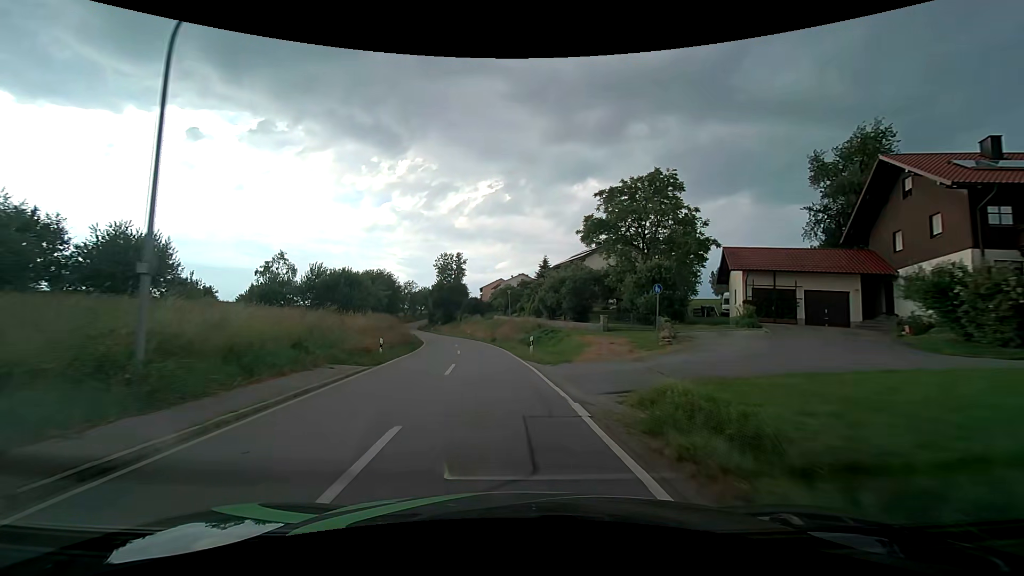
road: tertiary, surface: asphalt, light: Day
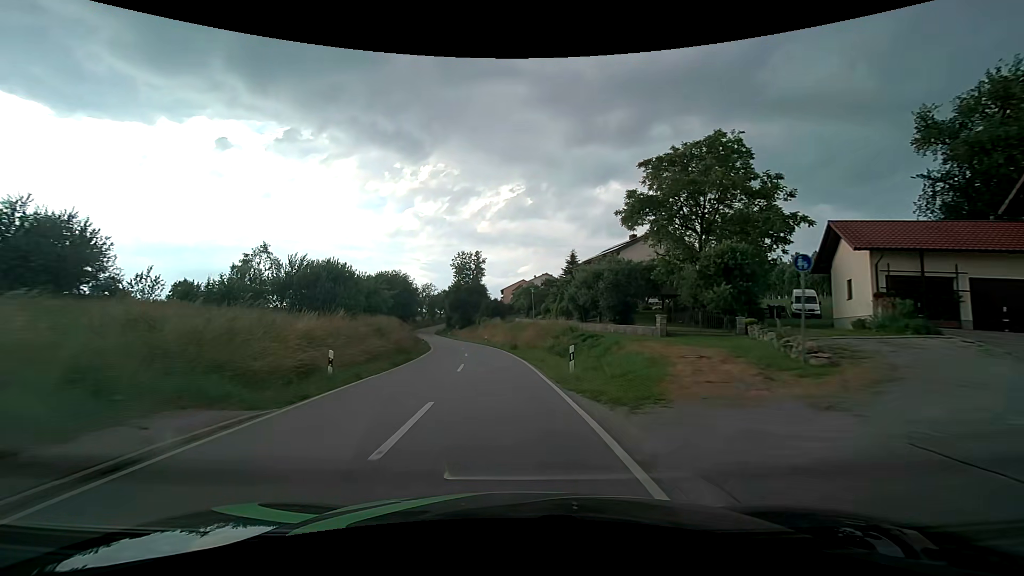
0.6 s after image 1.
(-0.2, +9.1) m; -3°
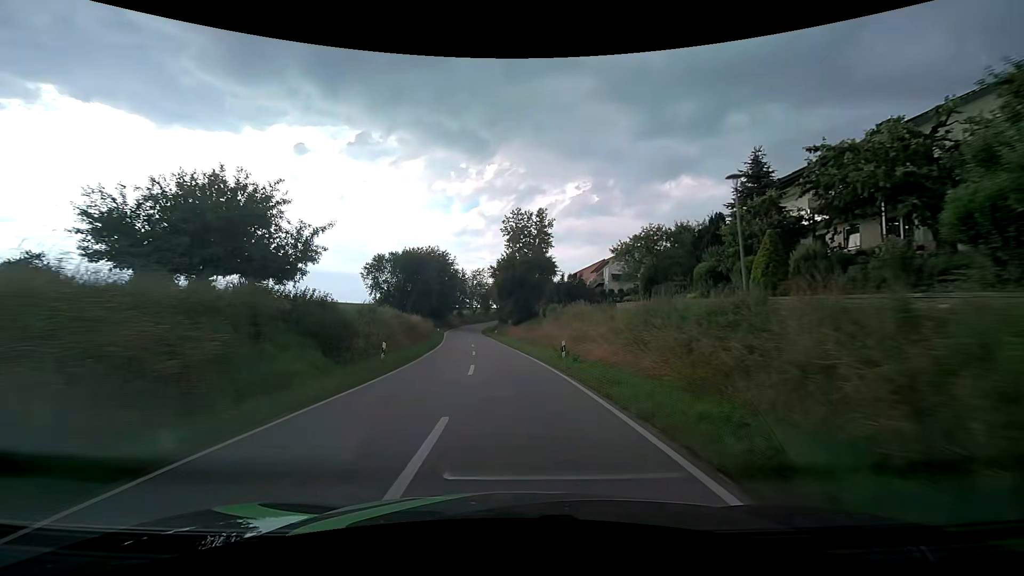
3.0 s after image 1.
(-2.7, +37.7) m; -7°
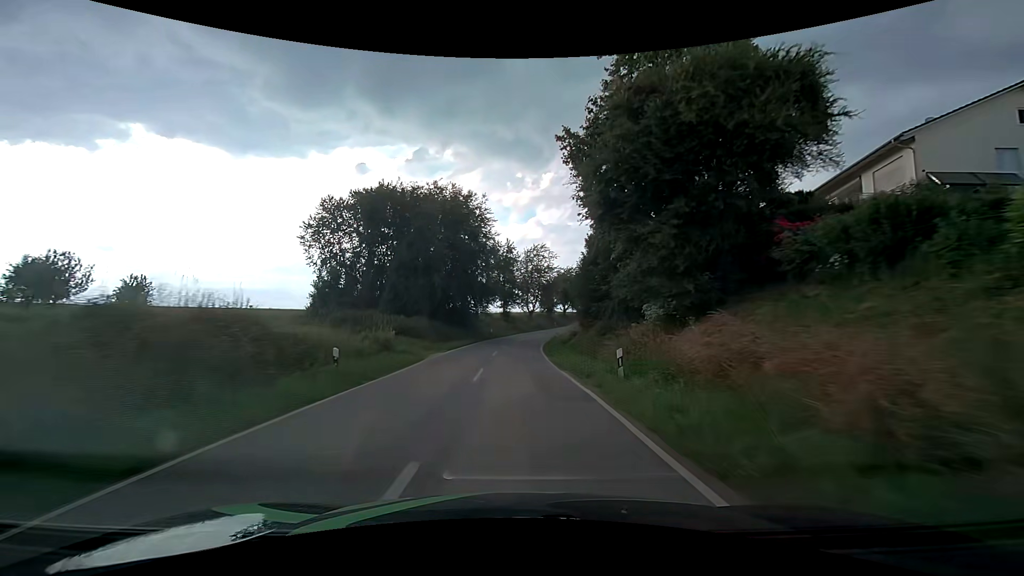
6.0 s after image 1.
(-3.5, +50.1) m; -7°
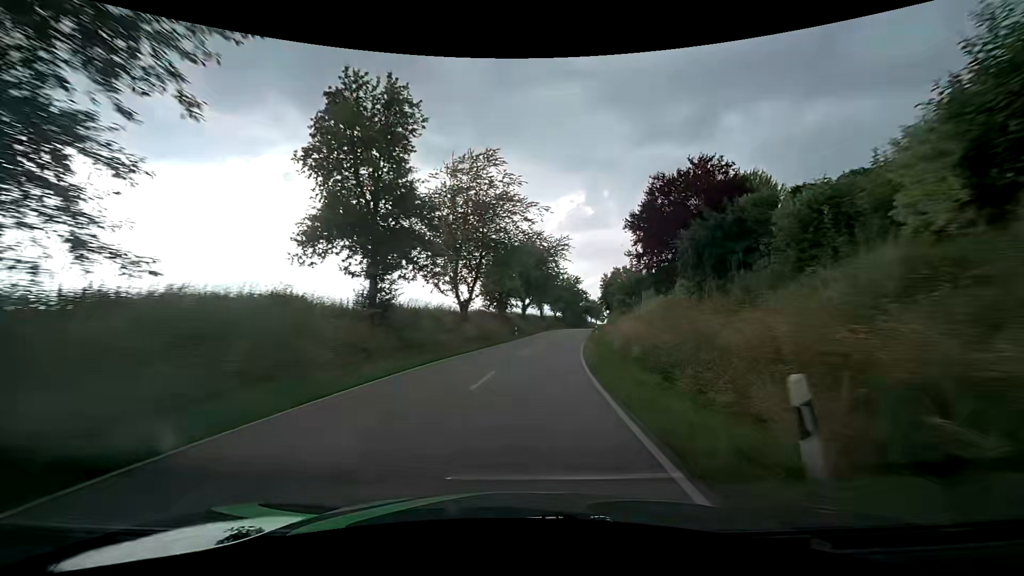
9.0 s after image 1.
(+0.9, +49.5) m; +6°
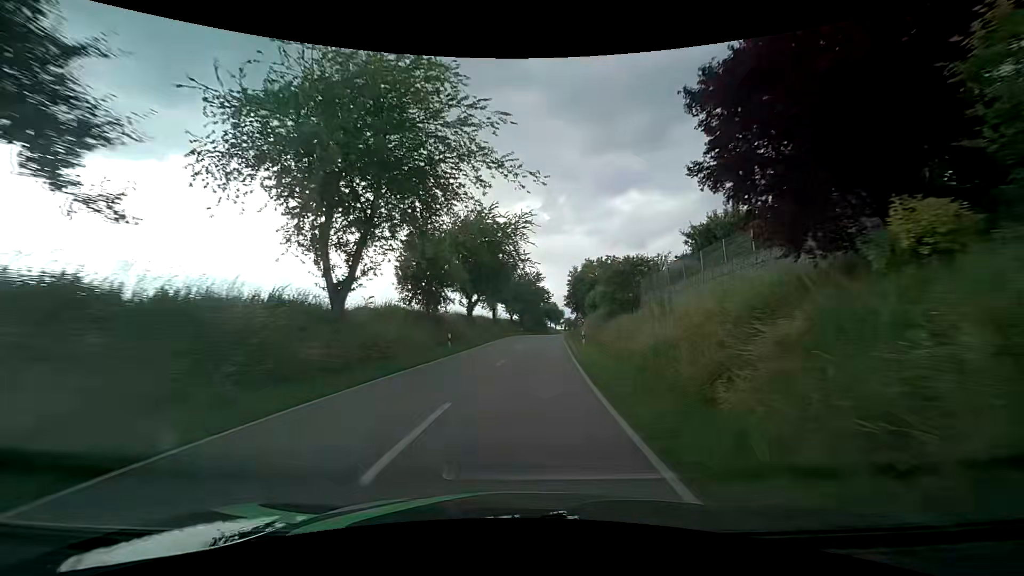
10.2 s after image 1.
(+1.0, +17.8) m; +5°
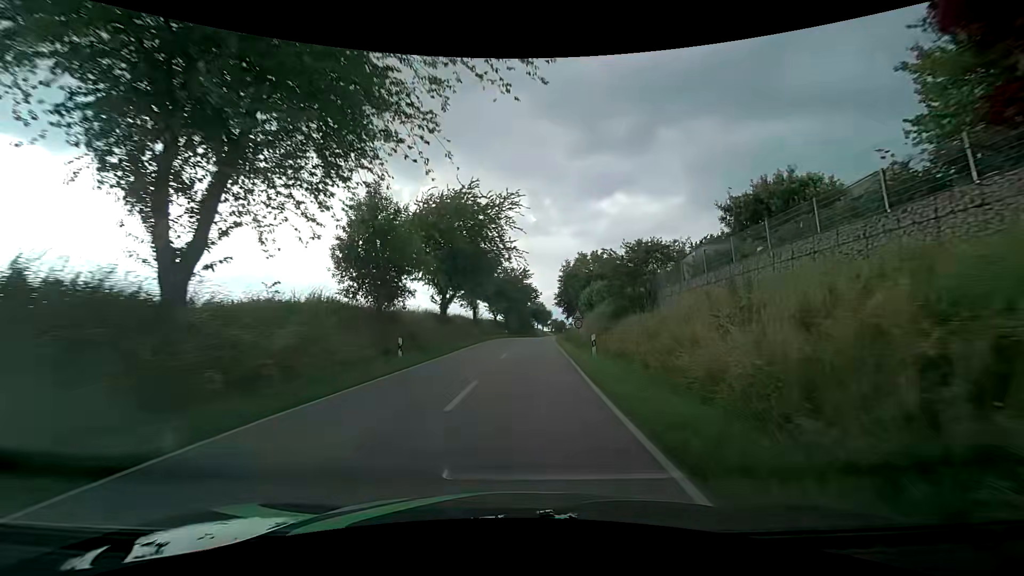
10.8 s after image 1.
(+0.1, +8.1) m; +2°
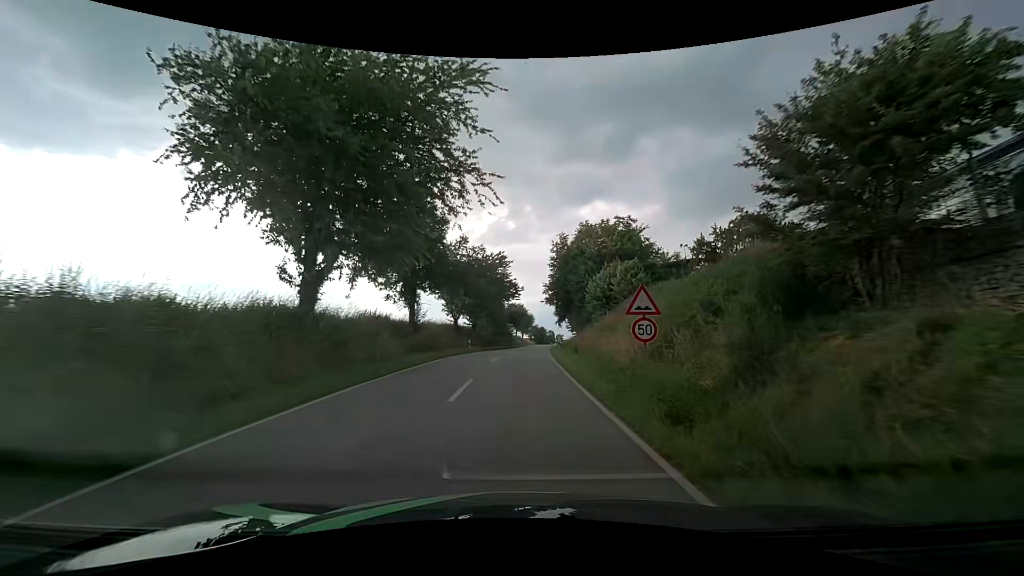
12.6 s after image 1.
(+0.6, +22.1) m; +3°
(0, +10) (0, +20) (+1, +30) (+1, +40) (+2, +50) (+2, +60) (+3, +70) (+4, +80) (+5, +90) (+6, +100) m
